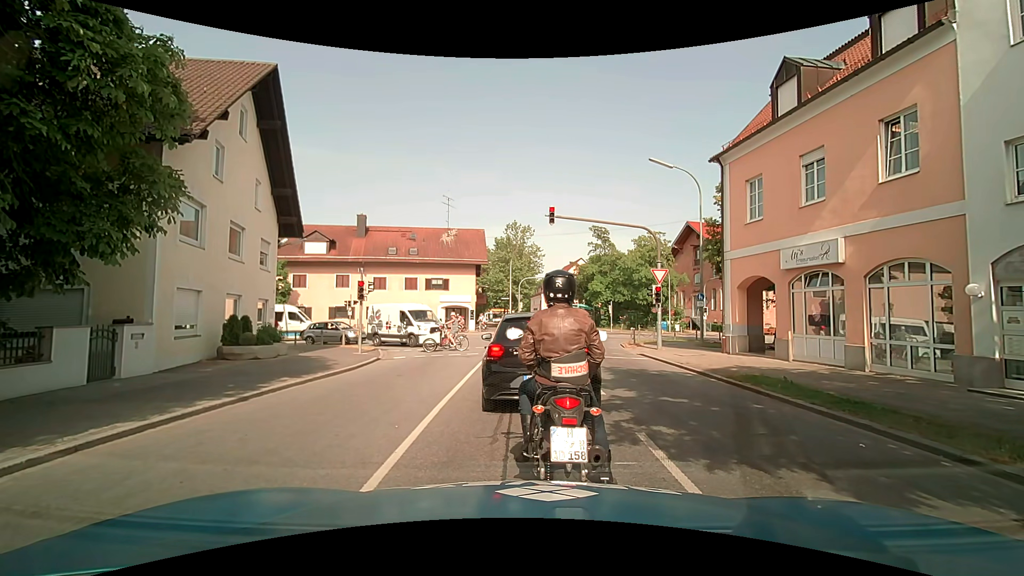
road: tertiary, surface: asphalt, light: Day
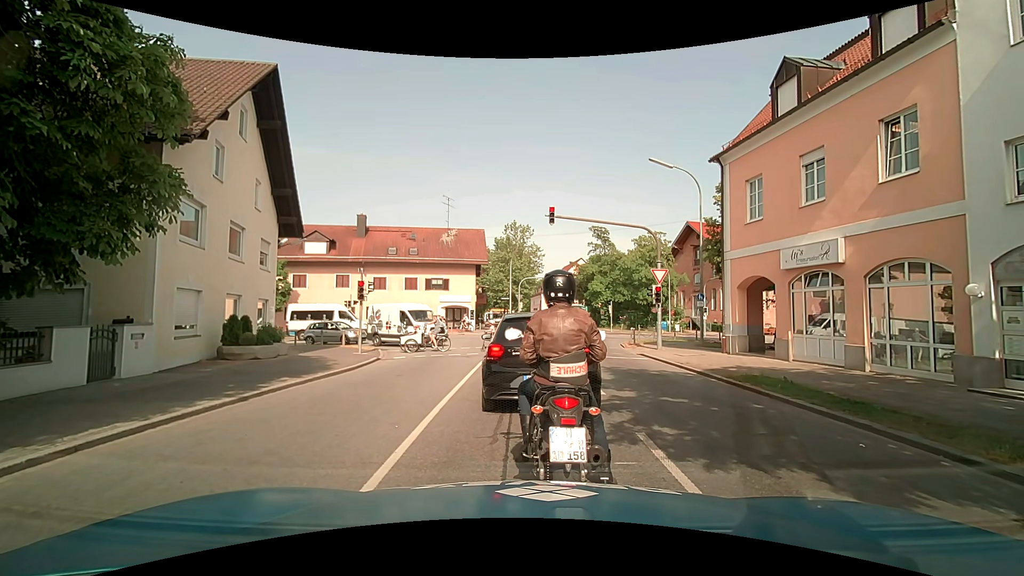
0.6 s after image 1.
(0.0, 0.0) m; 0°
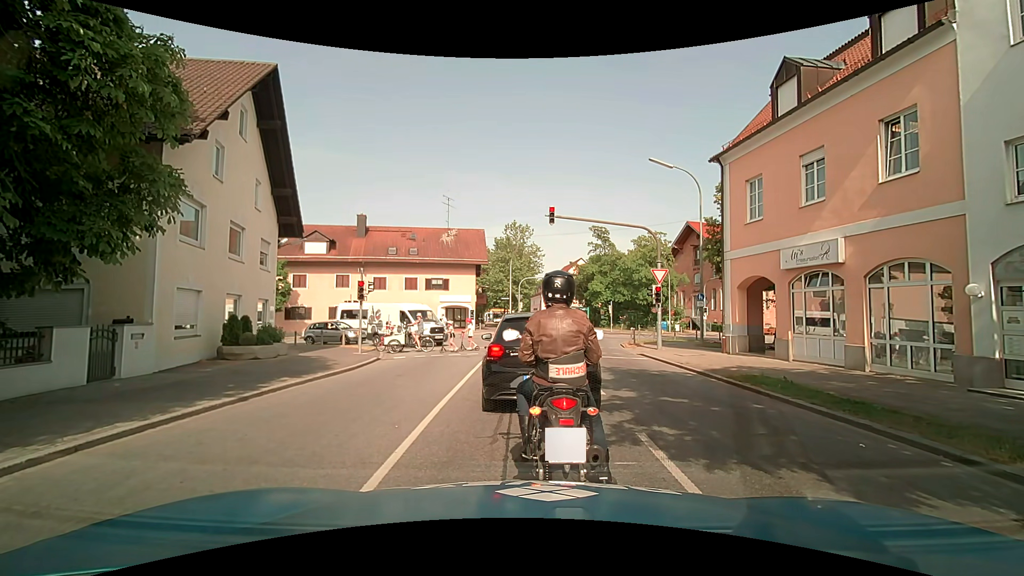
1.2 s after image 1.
(0.0, 0.0) m; 0°
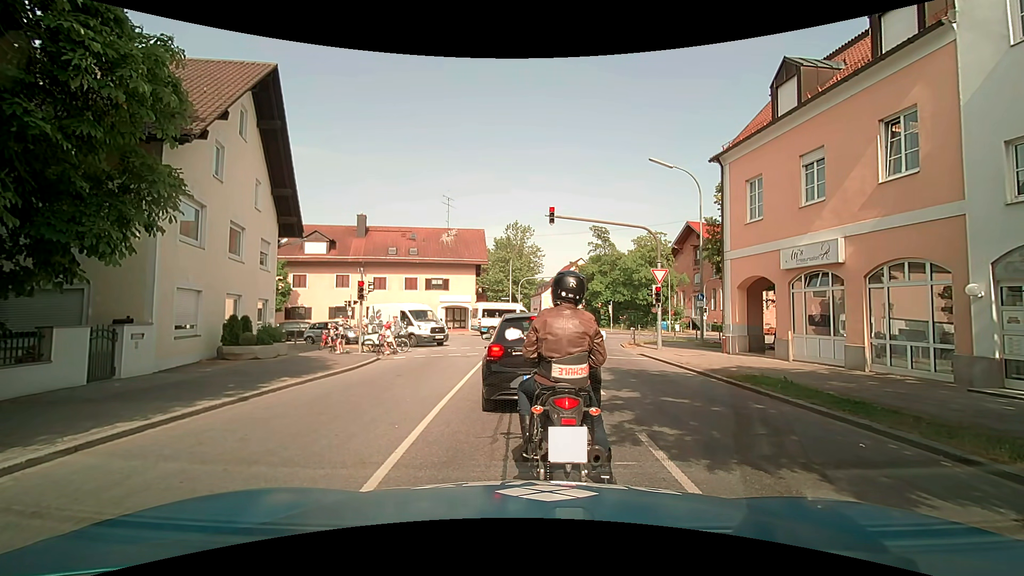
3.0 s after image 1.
(0.0, 0.0) m; 0°
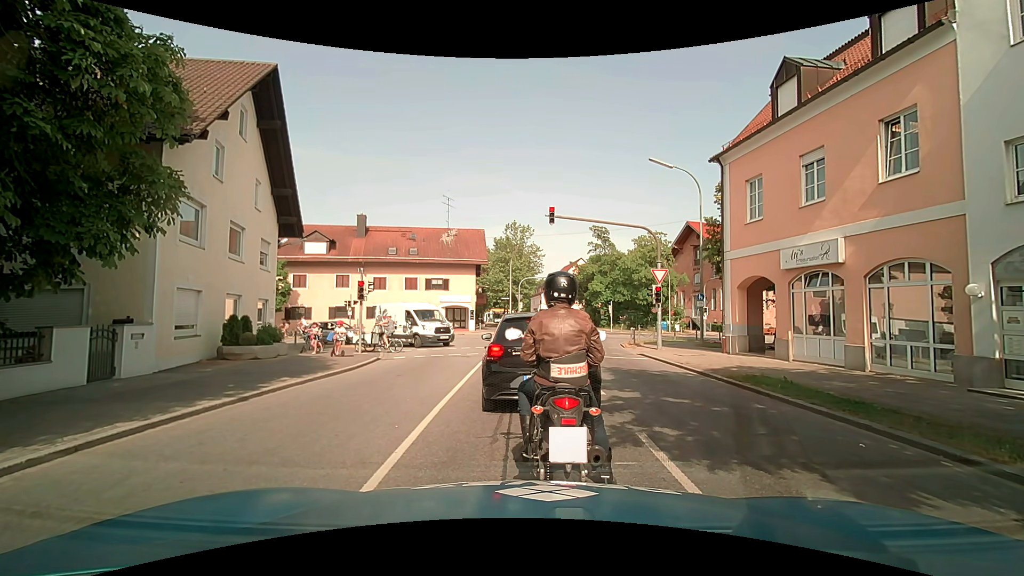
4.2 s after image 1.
(0.0, 0.0) m; 0°
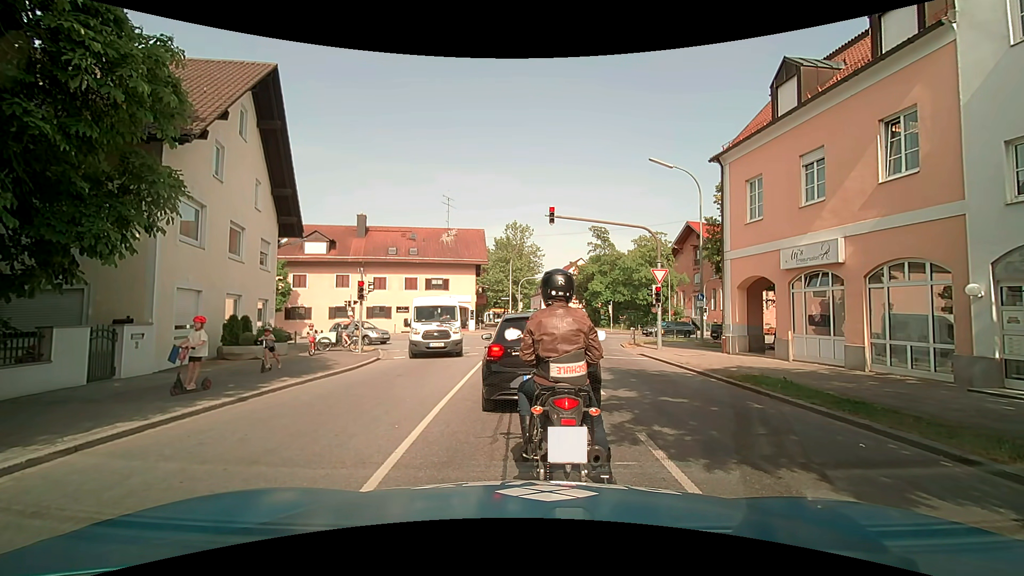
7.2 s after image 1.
(0.0, 0.0) m; 0°
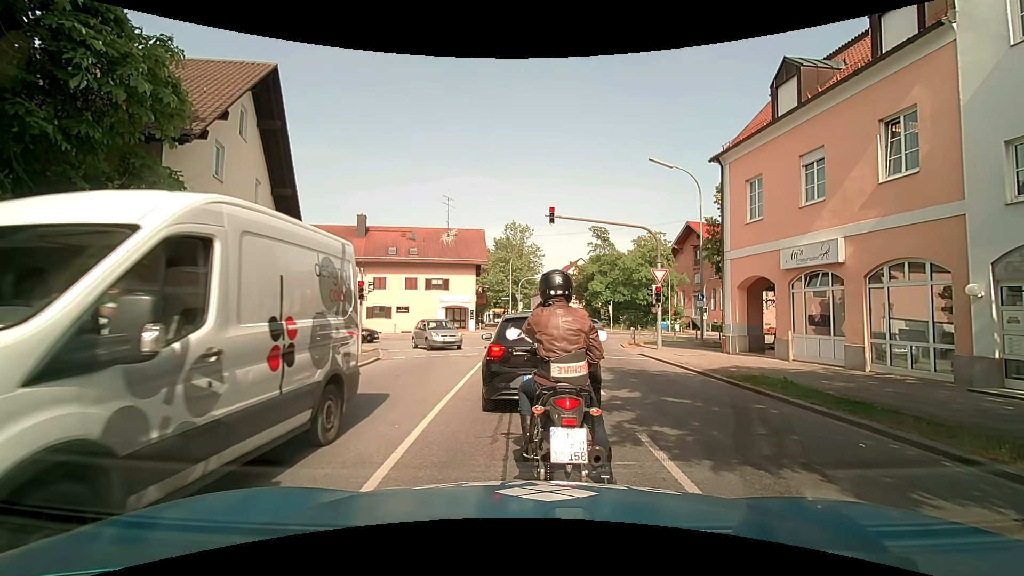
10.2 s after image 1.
(0.0, 0.0) m; 0°
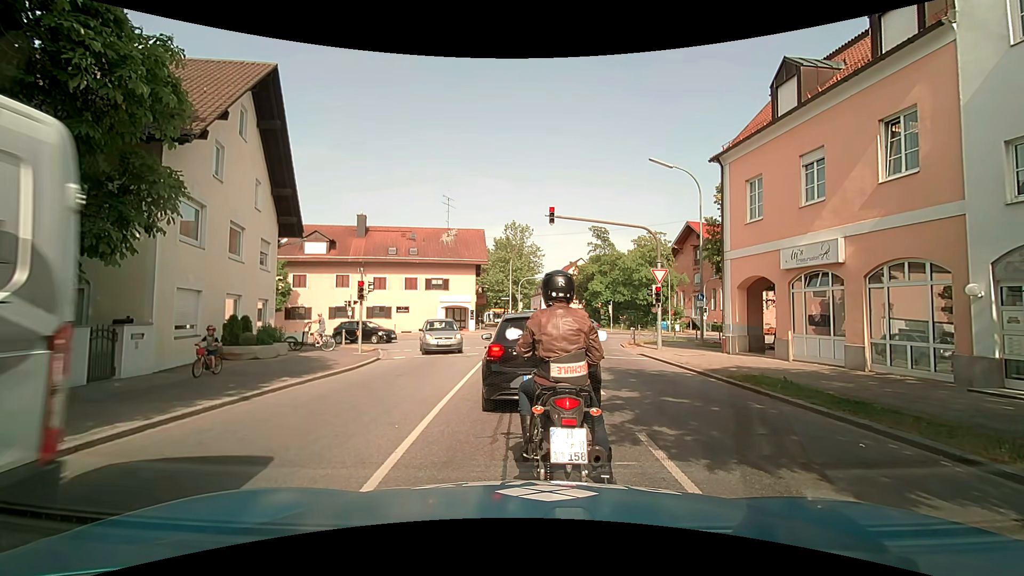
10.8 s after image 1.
(0.0, 0.0) m; 0°
(0, +10) (0, +20) (+1, +30) (-1, +39) (-10, +42) (-20, +41) (-30, +39) (-40, +37) (-50, +35) (-59, +32) m
